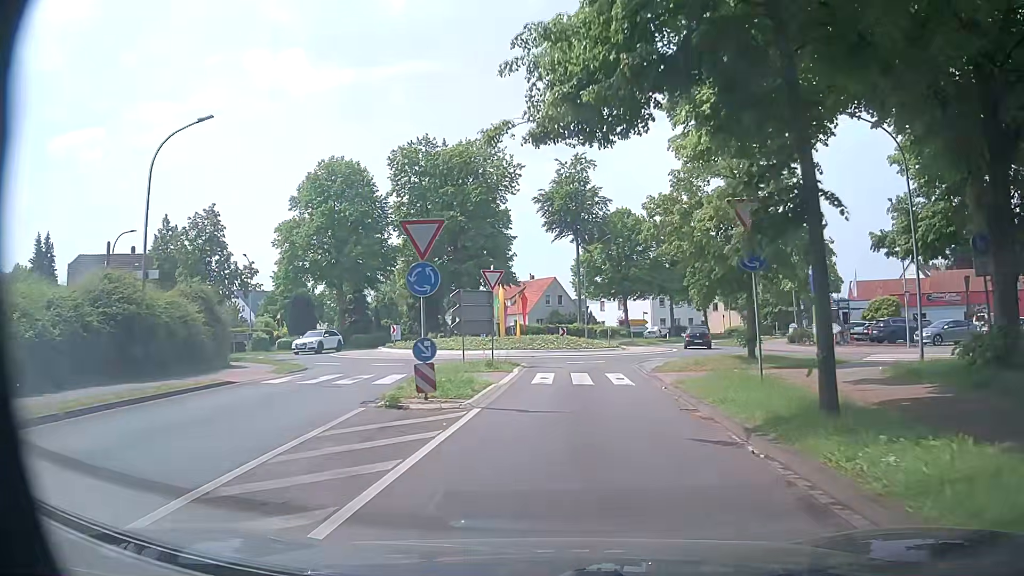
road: primary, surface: asphalt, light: Day
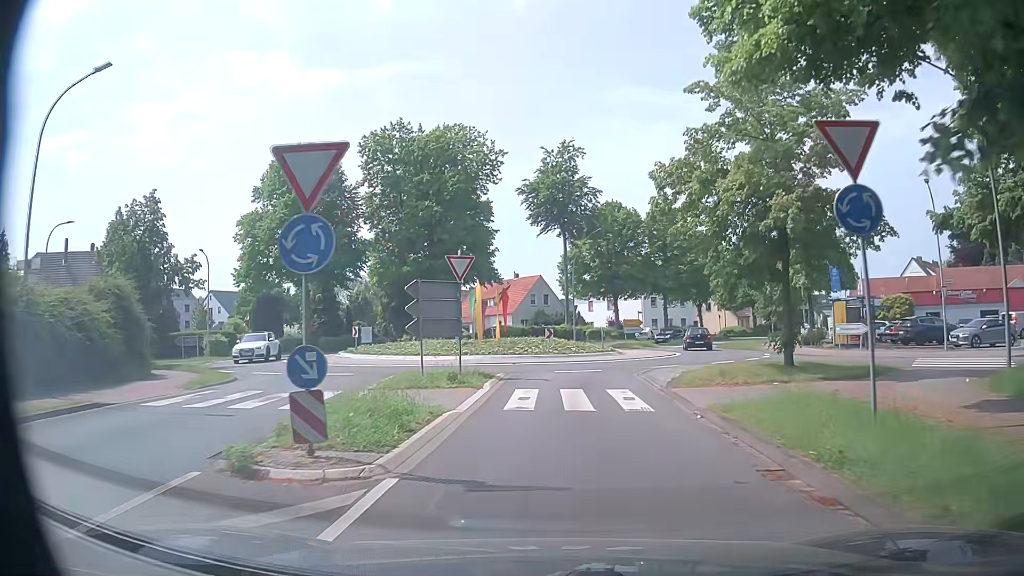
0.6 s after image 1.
(+0.1, +5.1) m; +2°
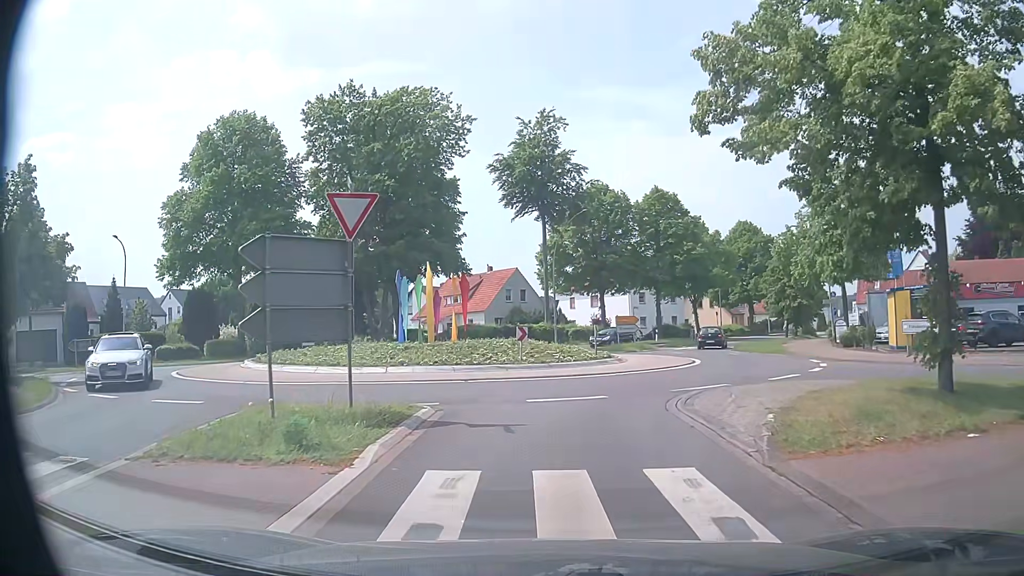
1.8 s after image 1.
(+0.1, +8.7) m; +2°
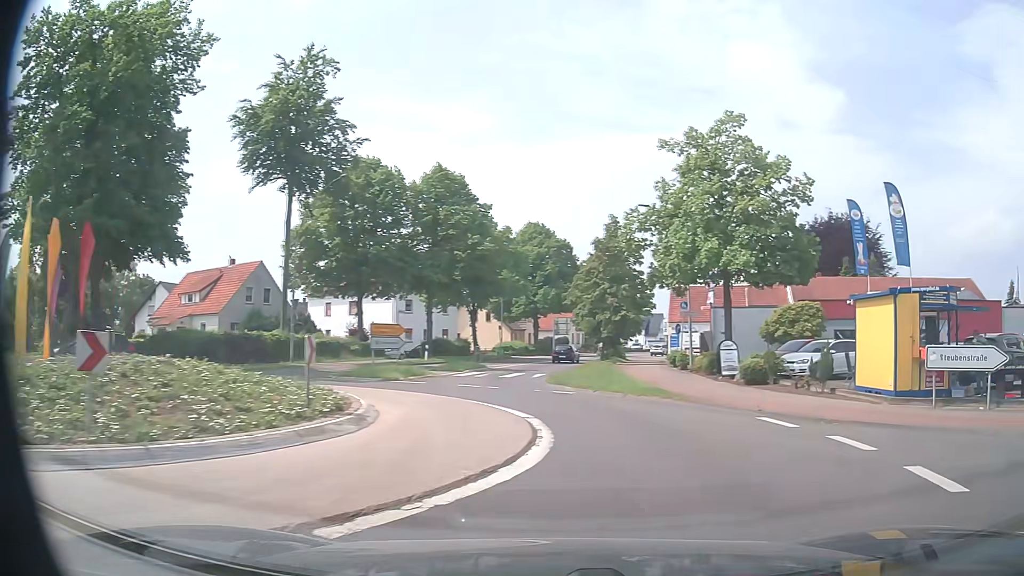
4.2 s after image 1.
(+0.9, +14.1) m; +18°
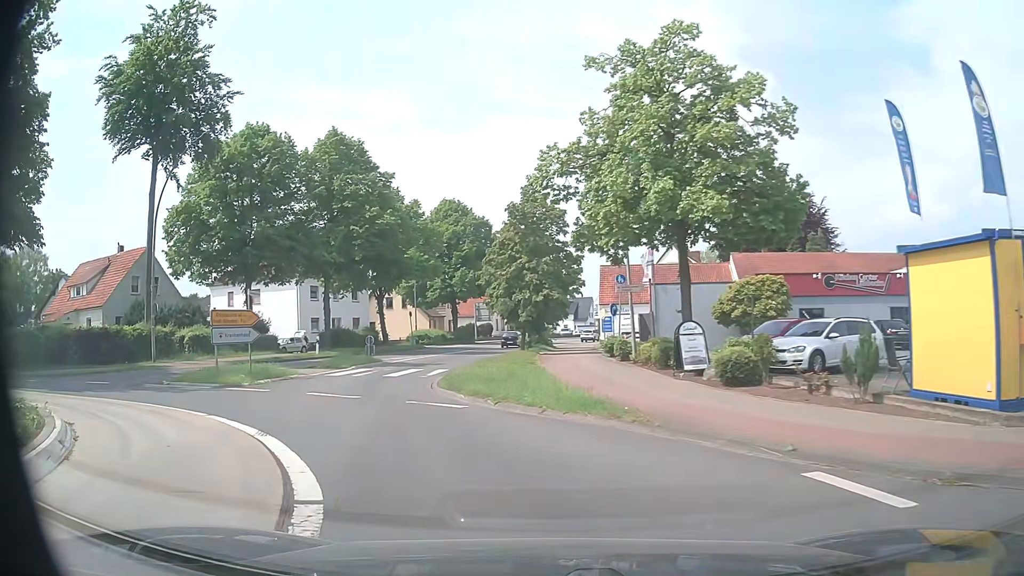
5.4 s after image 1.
(+1.0, +7.0) m; +8°
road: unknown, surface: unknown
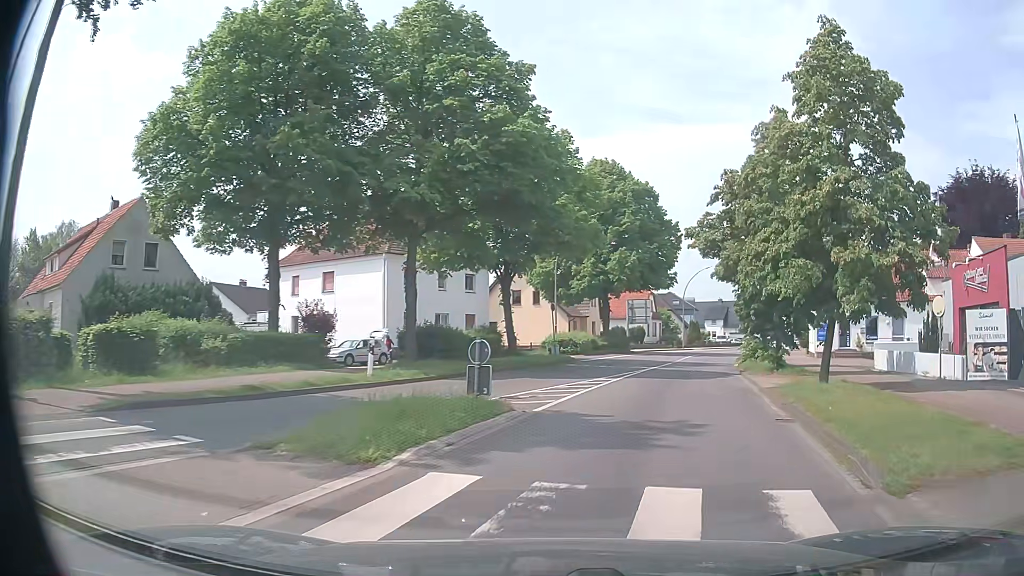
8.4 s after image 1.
(-5.0, +19.8) m; -11°
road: primary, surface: asphalt
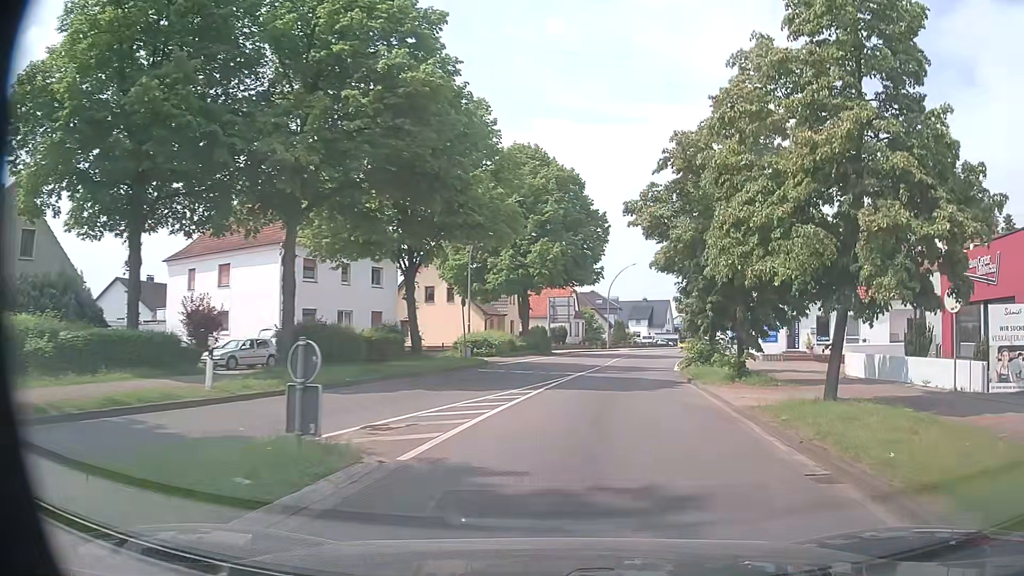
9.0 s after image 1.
(+0.3, +5.0) m; +7°
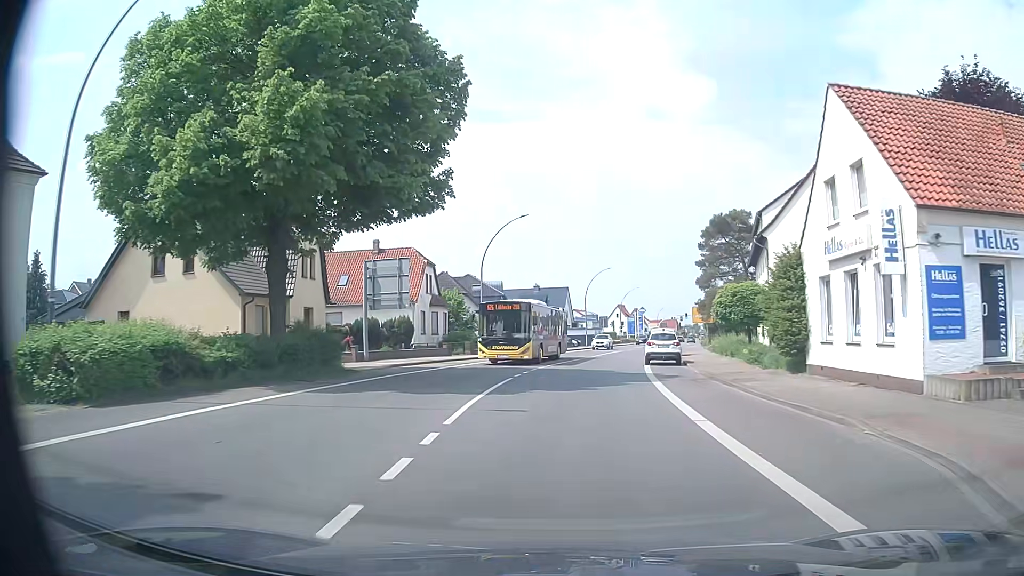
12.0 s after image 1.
(+3.4, +30.3) m; +9°
(0, +10) (+1, +20) (+2, +30) (+4, +40) (+5, +50) (+8, +59) (+10, +69) (+13, +79) (+16, +88) (+19, +98) m
